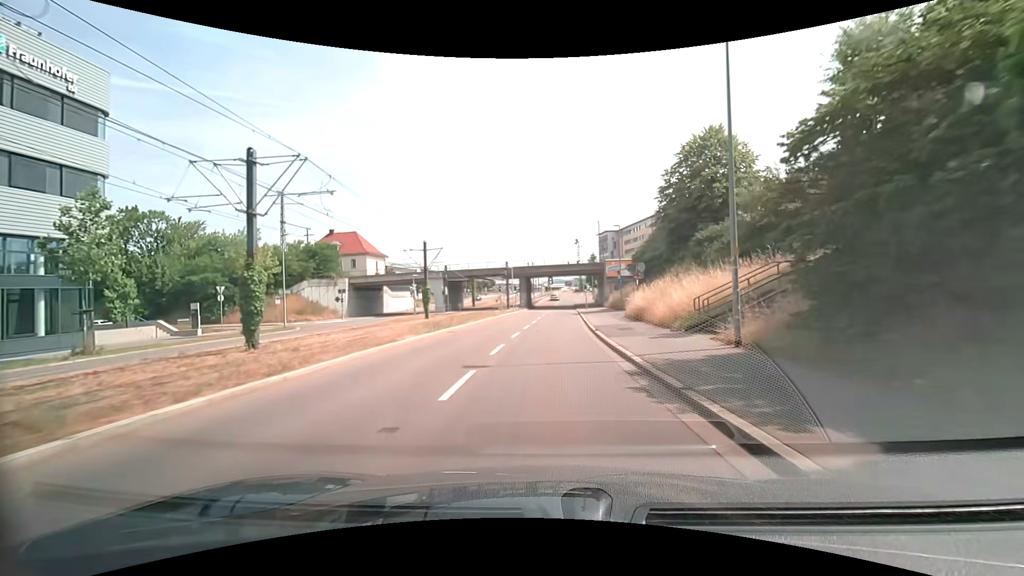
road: secondary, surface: asphalt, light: Day
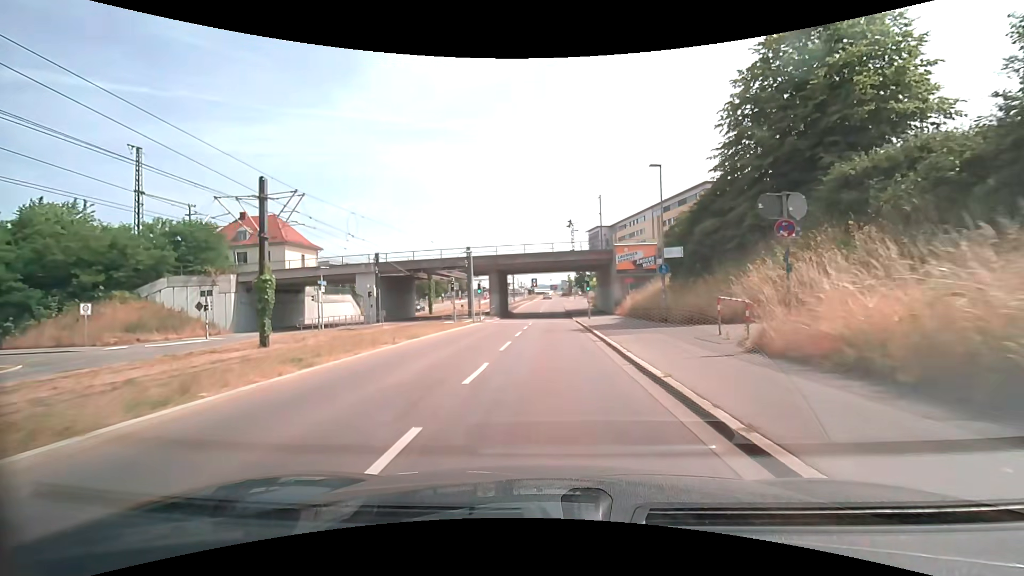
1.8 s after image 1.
(+0.3, +22.4) m; +2°
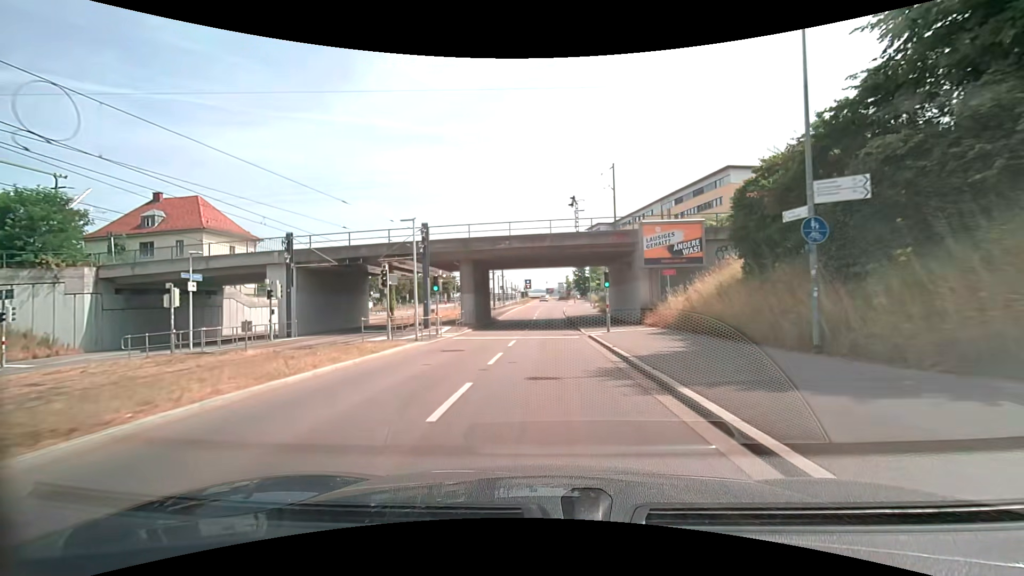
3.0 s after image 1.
(+0.1, +14.7) m; 0°
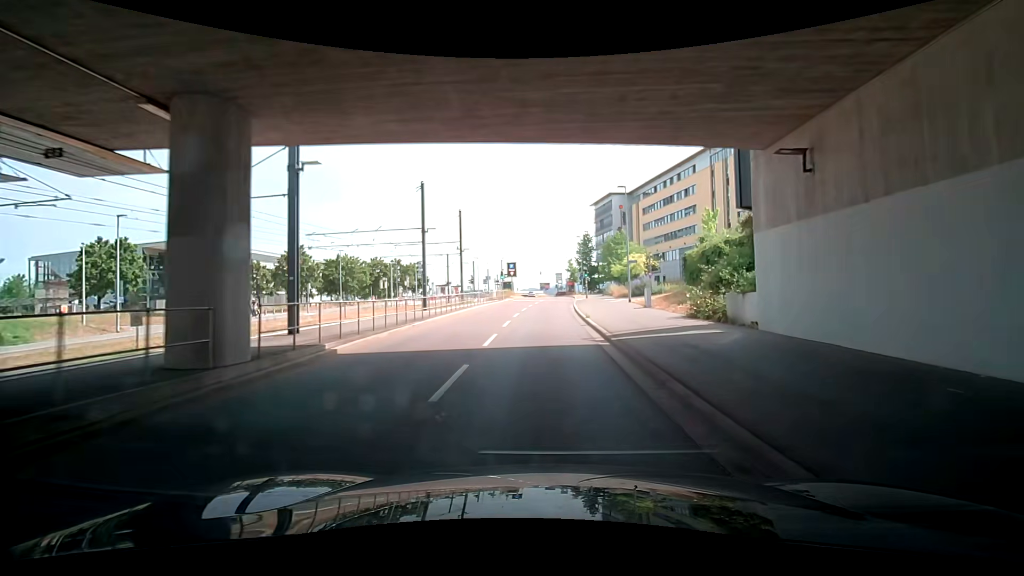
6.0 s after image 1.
(+0.4, +36.4) m; +2°
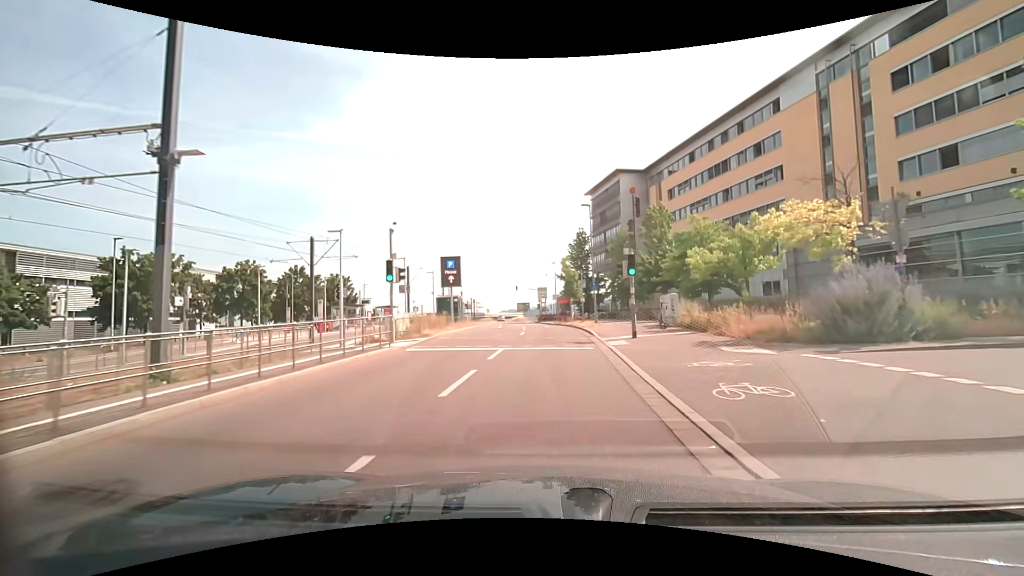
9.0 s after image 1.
(+0.6, +35.0) m; +2°
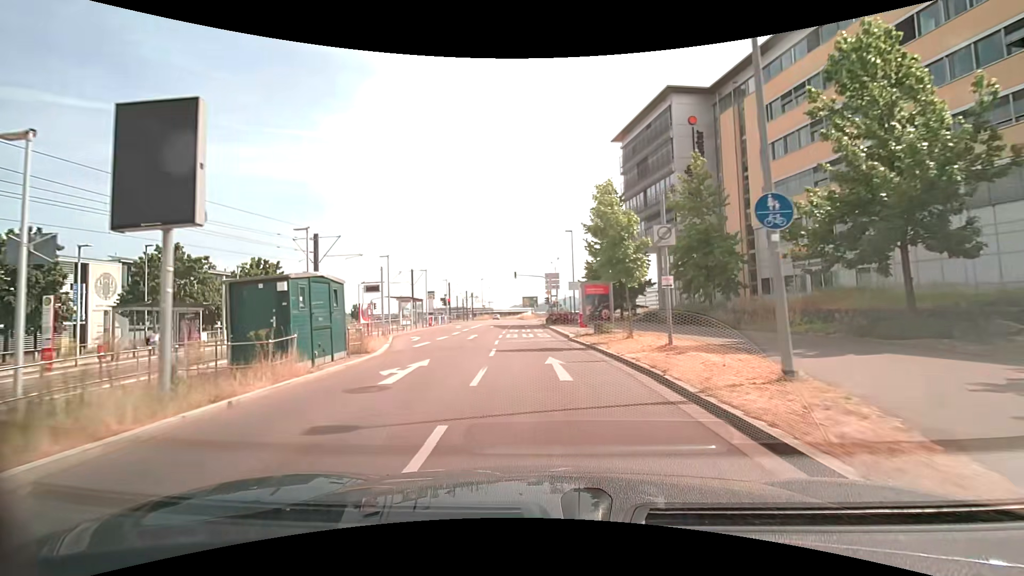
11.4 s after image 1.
(0.0, +25.8) m; -2°
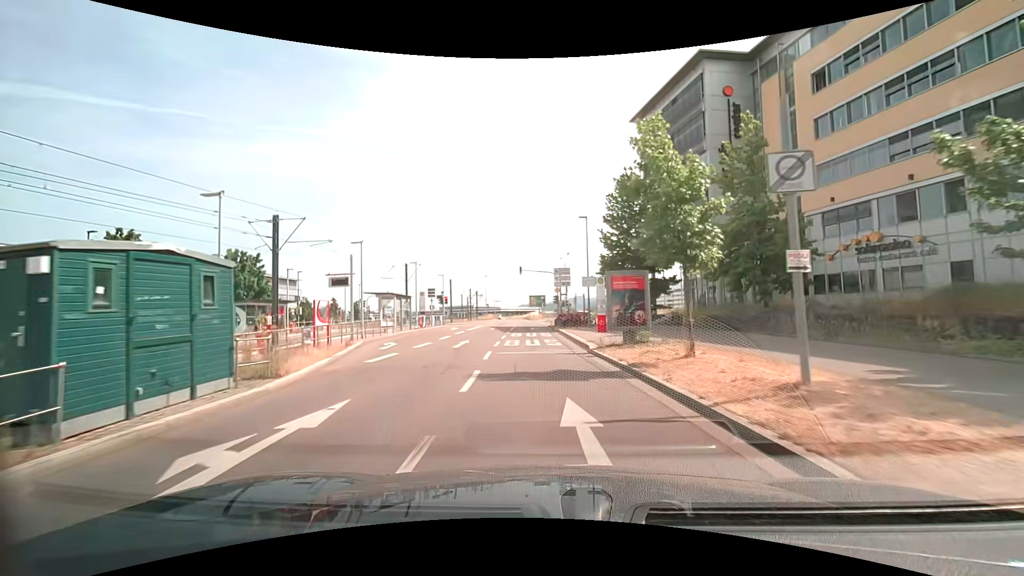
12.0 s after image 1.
(0.0, +6.4) m; -1°
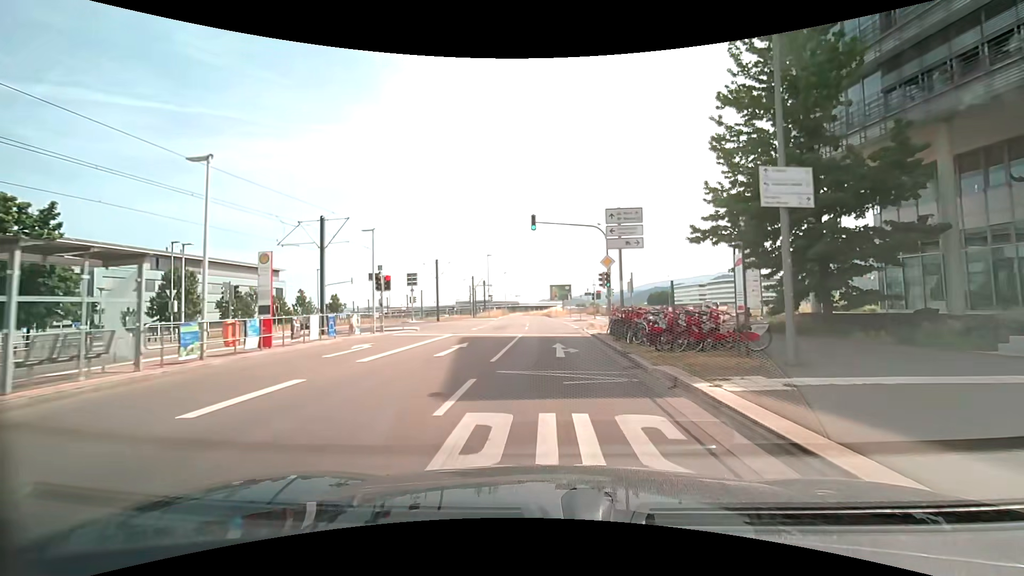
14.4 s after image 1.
(-0.8, +26.6) m; -2°
(0, +10) (0, +20) (0, +30) (0, +40) (0, +50) (-1, +60) (-1, +70) (-1, +80) (-2, +90) (-2, +100) m
